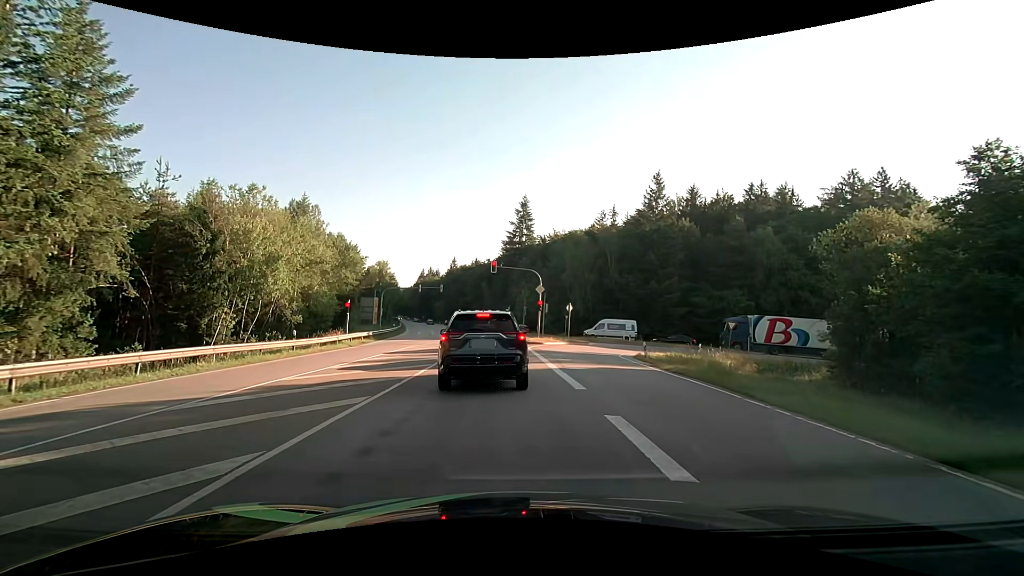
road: secondary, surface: asphalt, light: Day
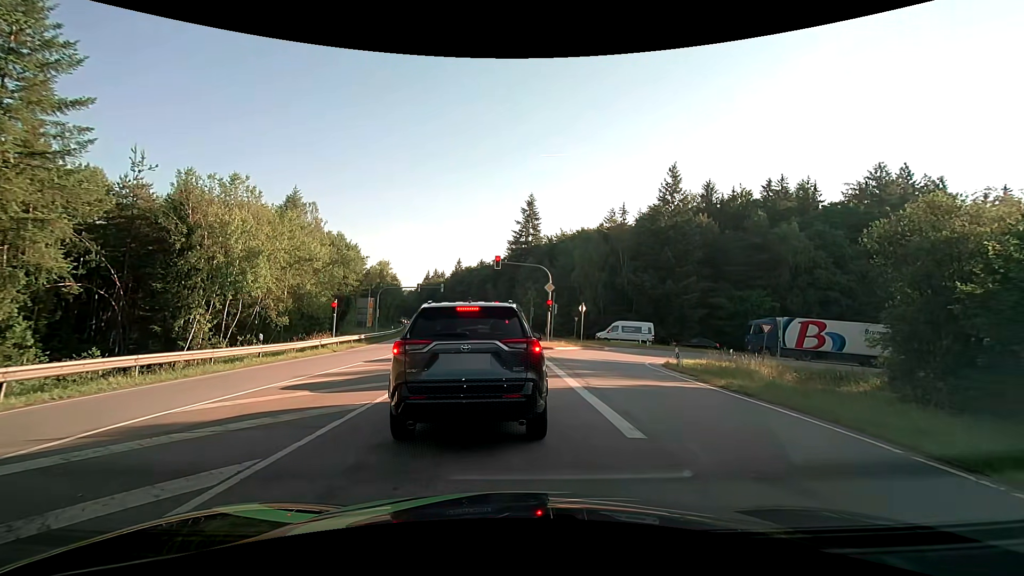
(0.0, +4.2) m; 0°
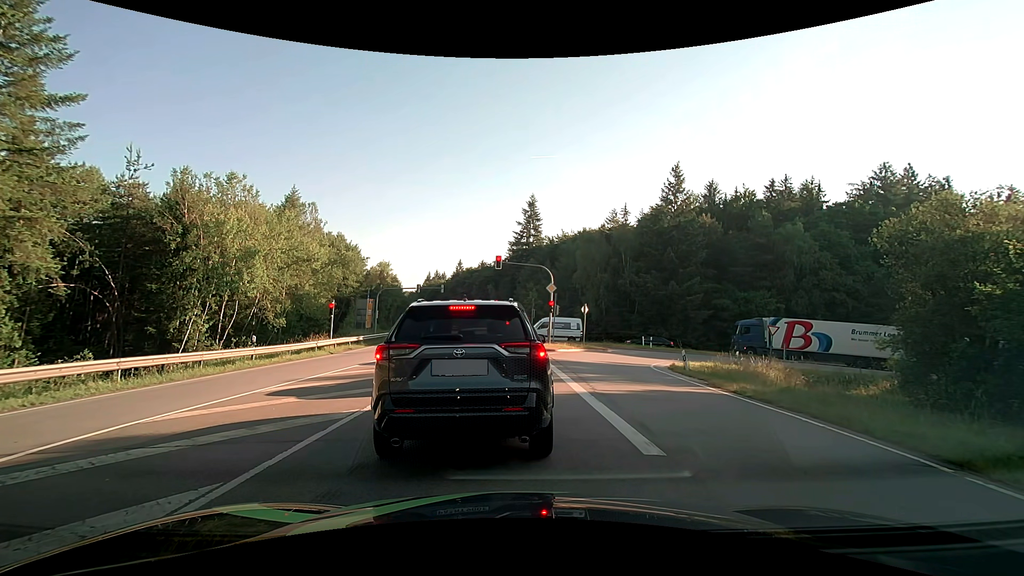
(0.0, +0.8) m; 0°
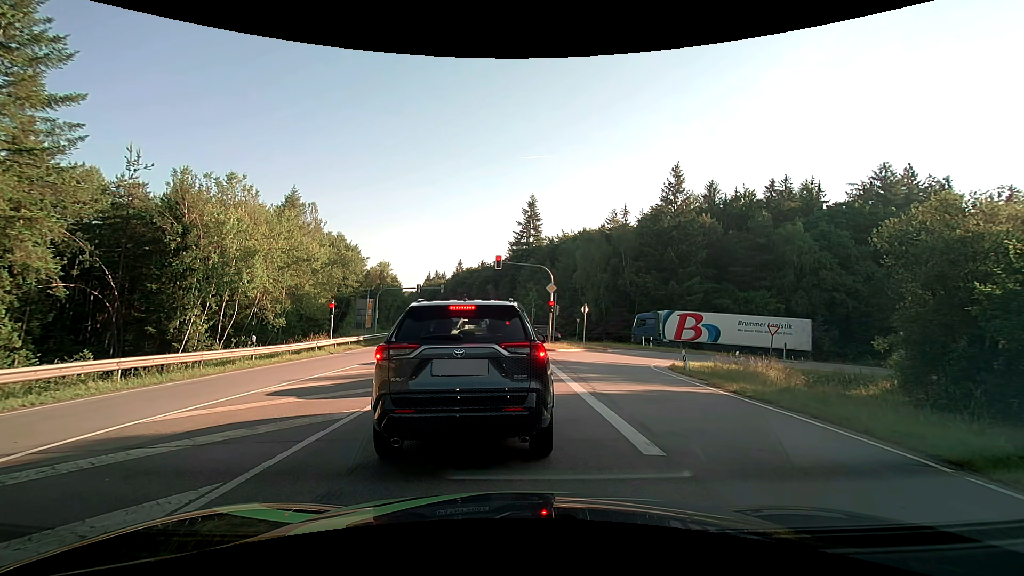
(0.0, 0.0) m; 0°
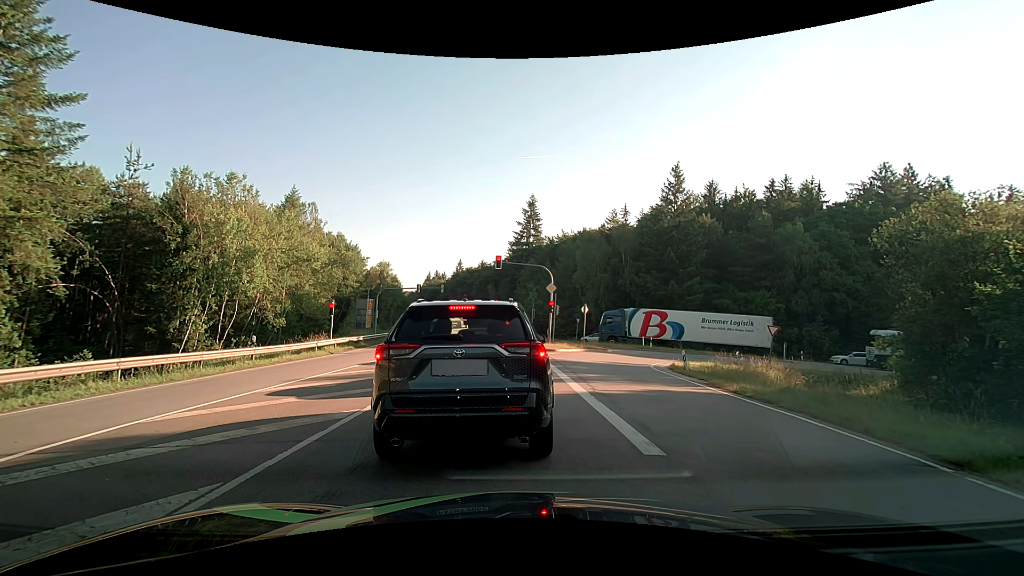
(0.0, 0.0) m; 0°
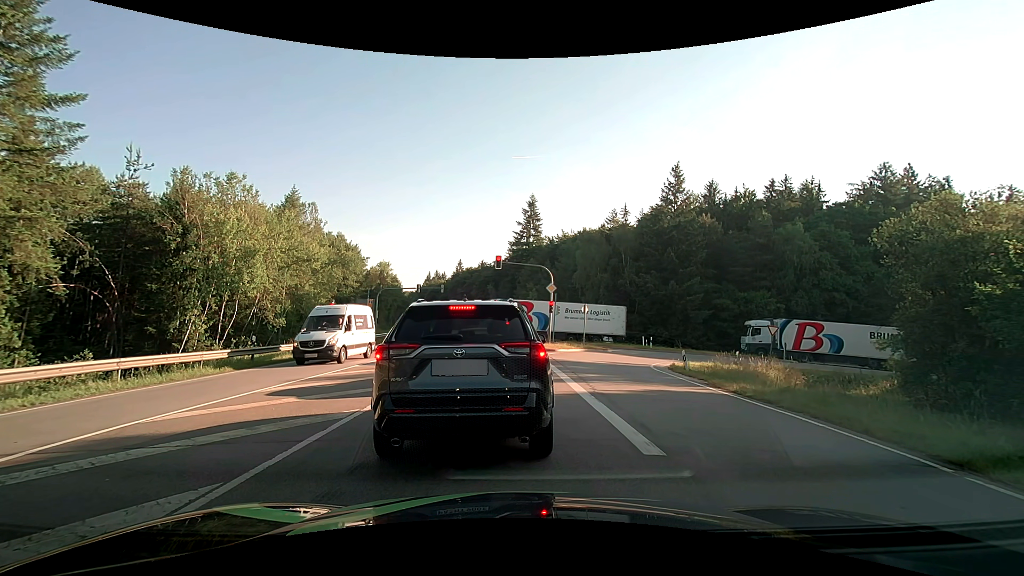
(0.0, 0.0) m; 0°
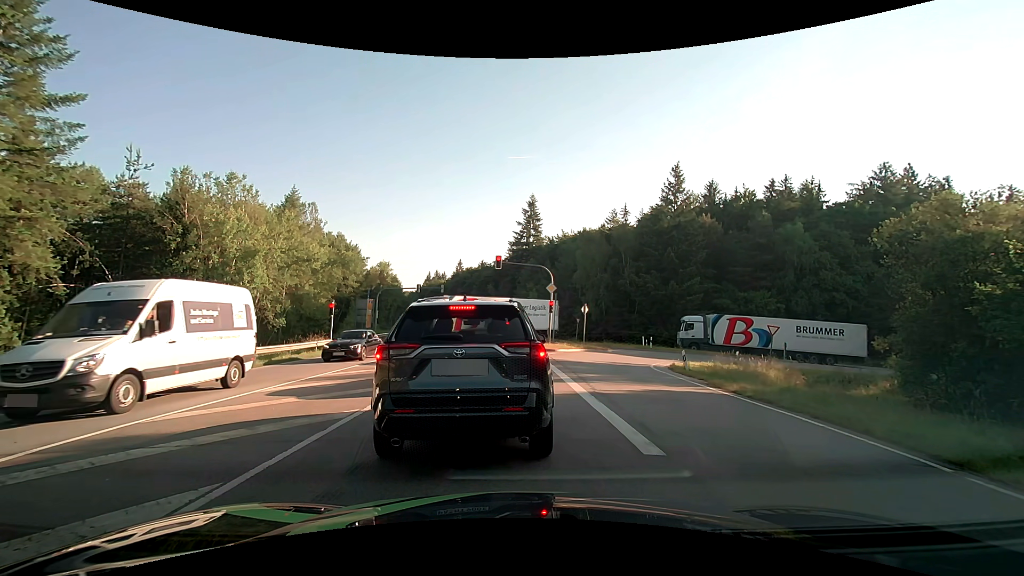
(0.0, 0.0) m; 0°
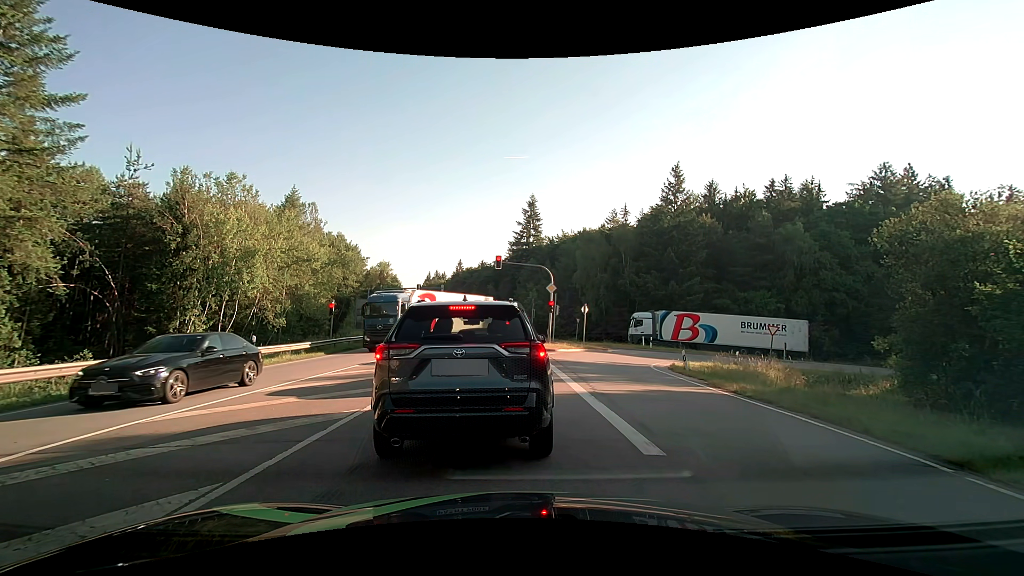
(0.0, 0.0) m; 0°
(0, +10) (-1, +20) (-1, +30) (-2, +40) (-3, +50) (-4, +60) (-6, +70) (-8, +80) (-10, +89) (-12, +99) m
